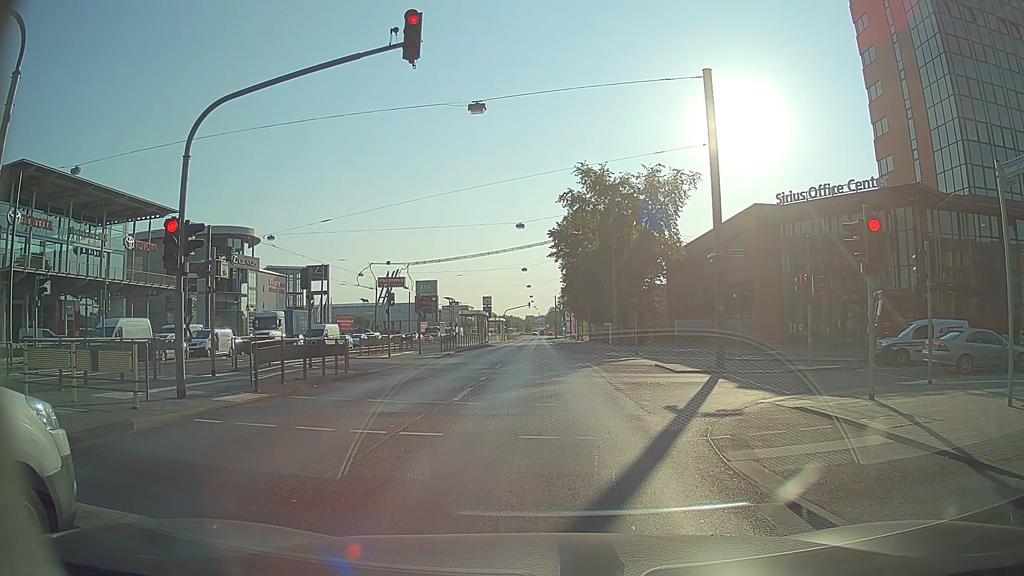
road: primary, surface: asphalt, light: Day
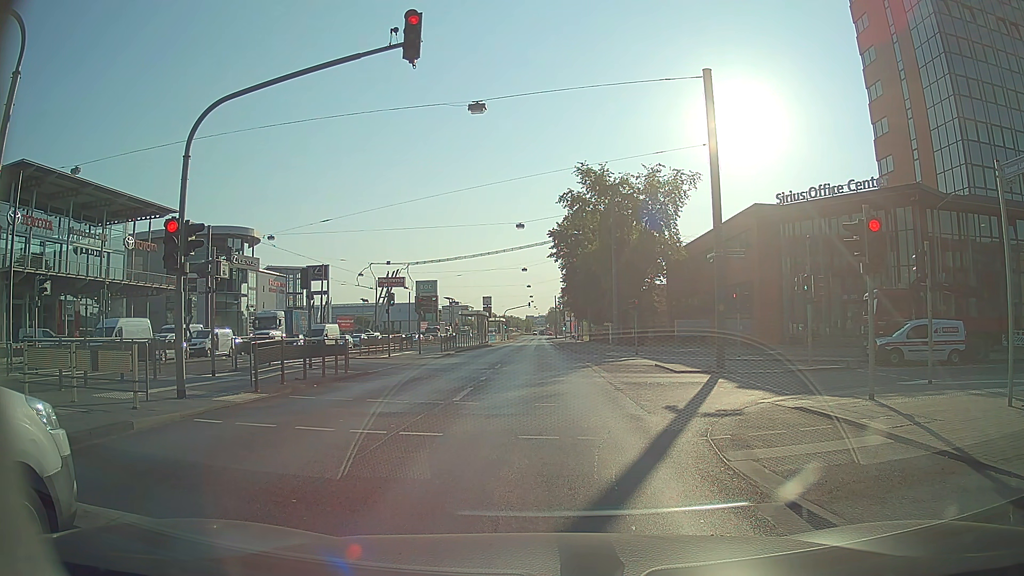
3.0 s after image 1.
(0.0, 0.0) m; 0°
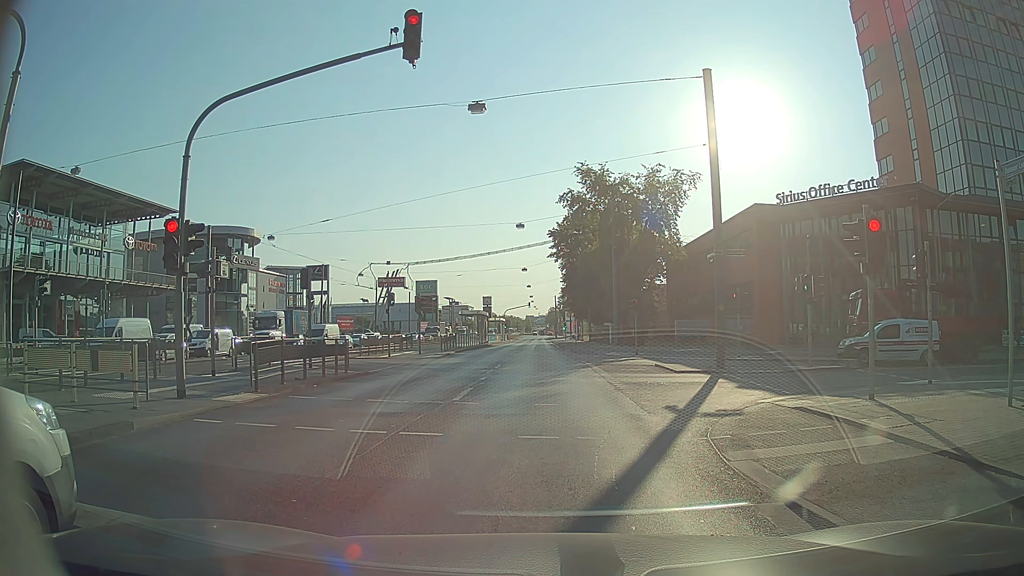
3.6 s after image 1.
(0.0, 0.0) m; 0°
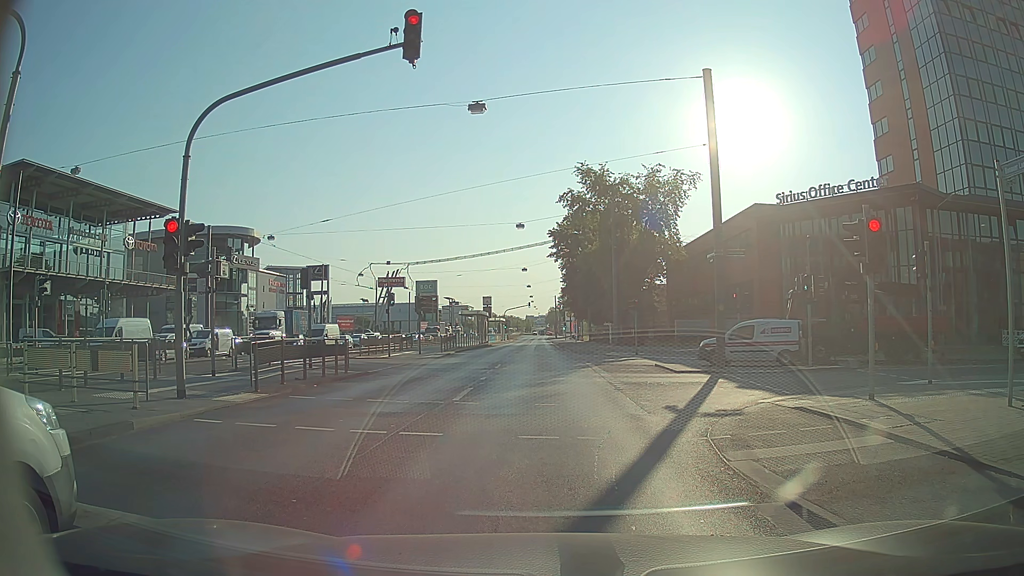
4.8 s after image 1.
(0.0, 0.0) m; 0°
(0, +10) (-1, +20) (-2, +30) (-3, +40) (-3, +50) (-4, +60) (-5, +70) (-6, +80) (-6, +90) (-7, +100) m
